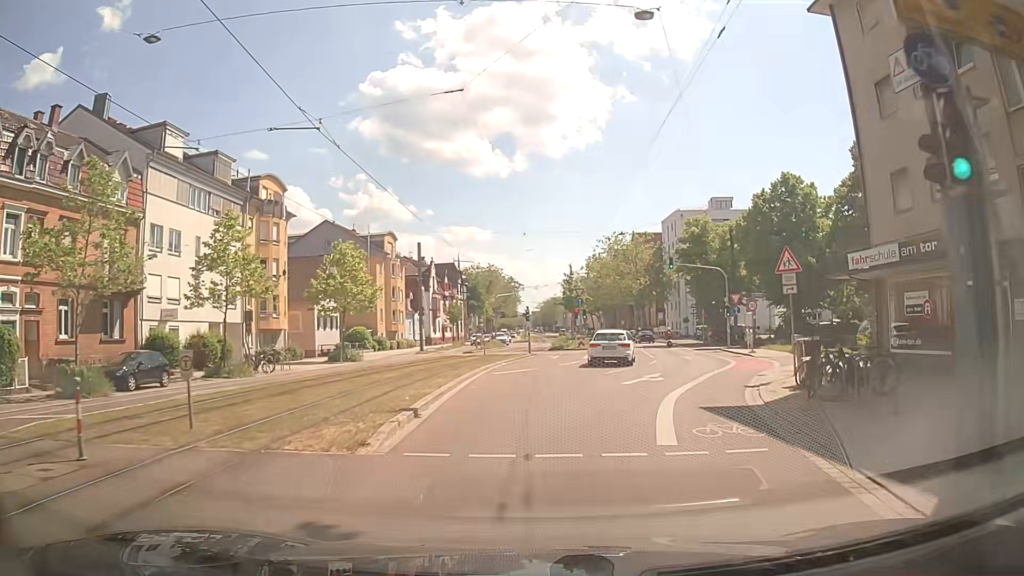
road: tertiary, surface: asphalt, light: Day
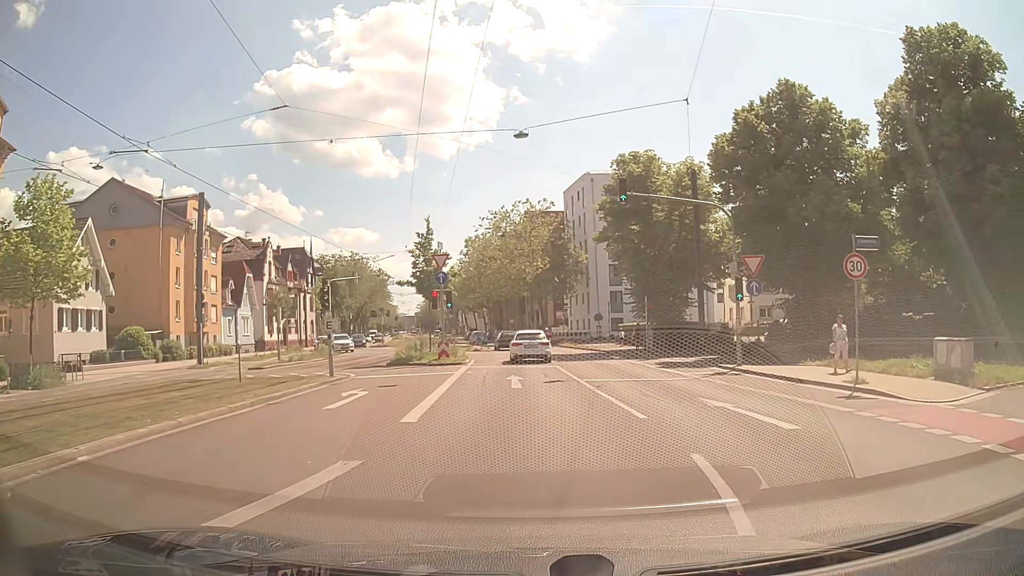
(+2.4, +24.2) m; +10°
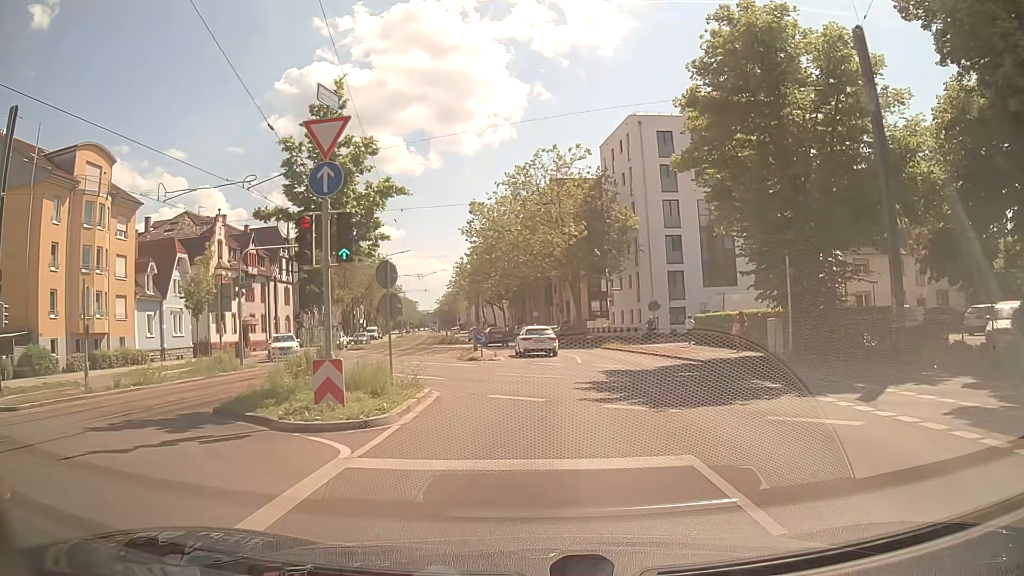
(-0.3, +19.6) m; -1°
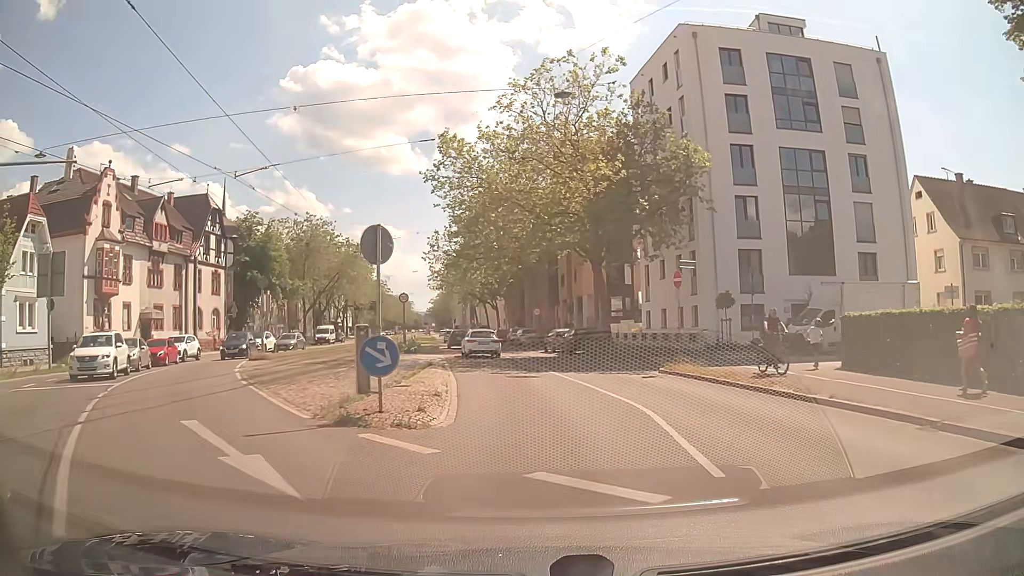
(-0.2, +19.2) m; -1°
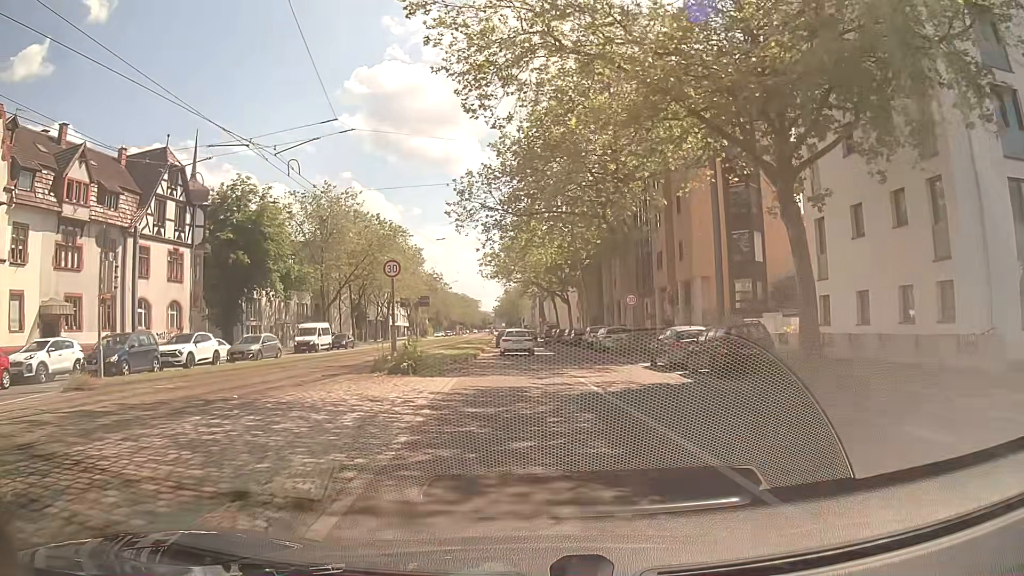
(-0.8, +18.7) m; -6°
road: primary
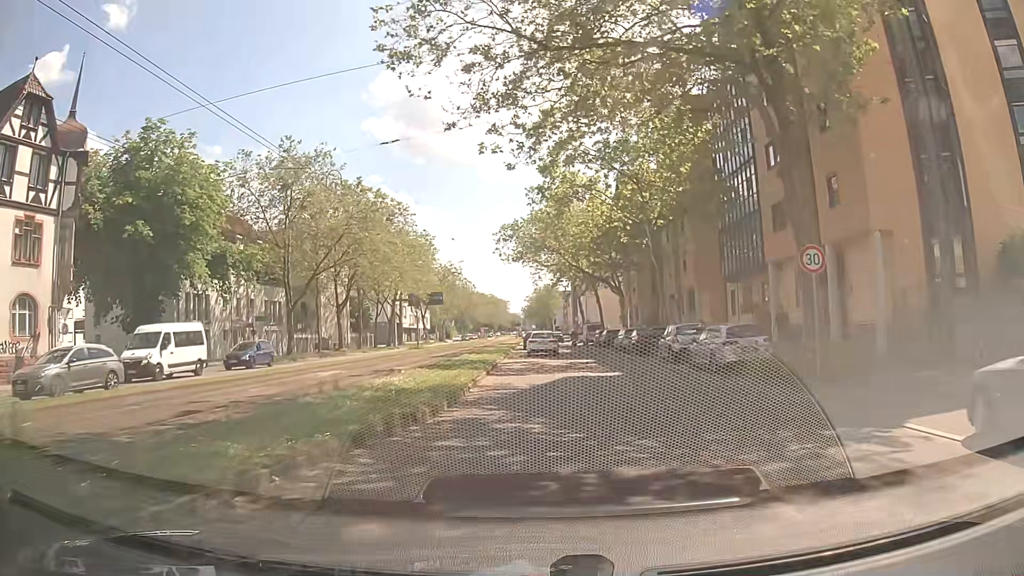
(-0.5, +18.4) m; -2°
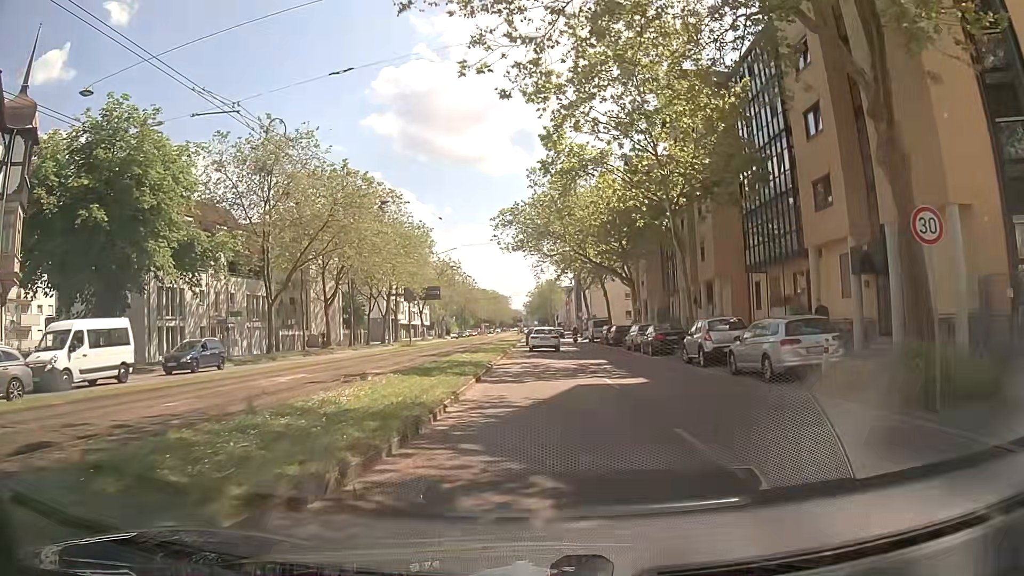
(0.0, +4.6) m; 0°
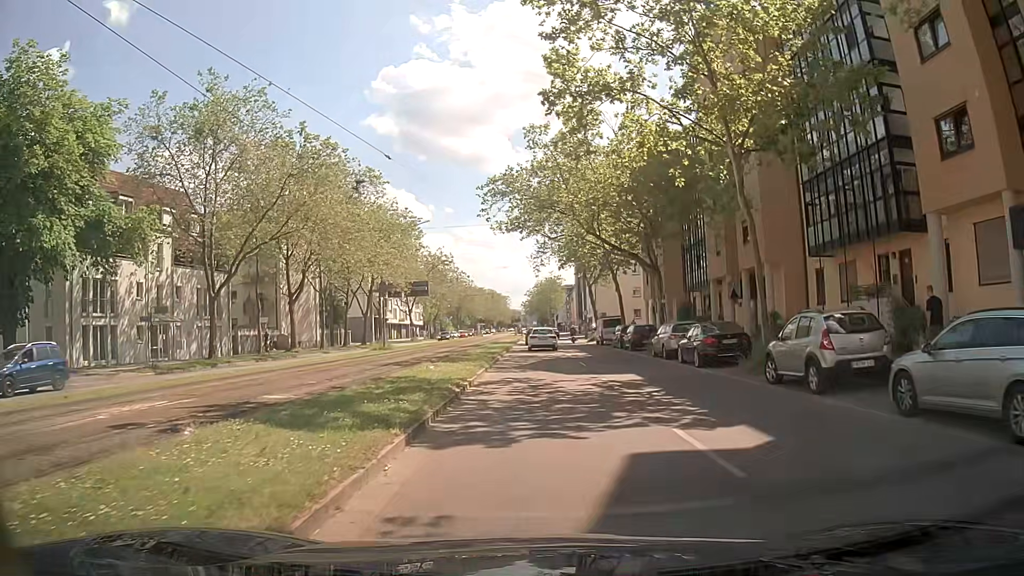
(-0.1, +9.1) m; 0°
(0, +10) (0, +20) (0, +30) (0, +40) (0, +50) (0, +60) (0, +70) (0, +80) (0, +90) (0, +100) m
